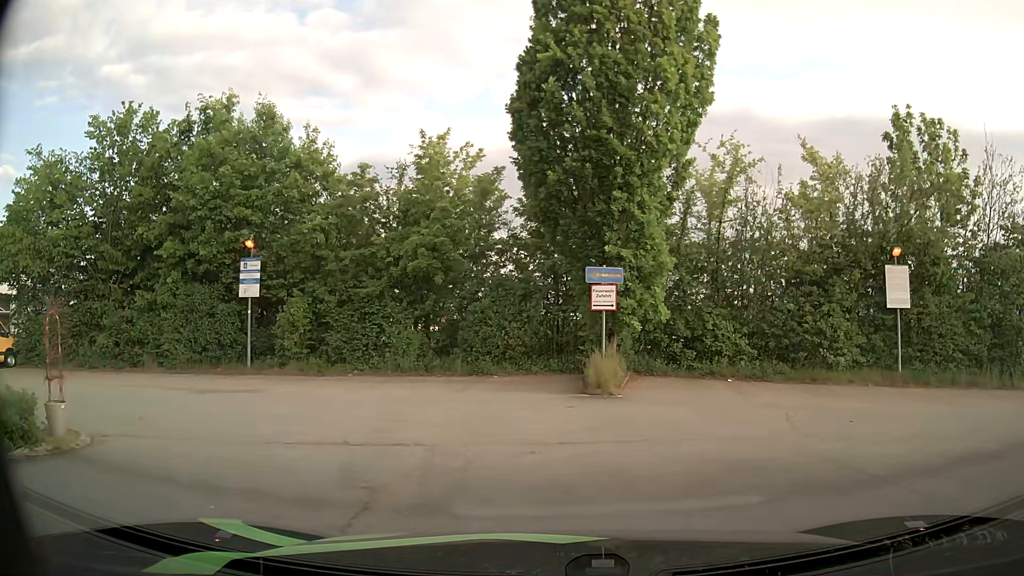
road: residential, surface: asphalt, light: Day
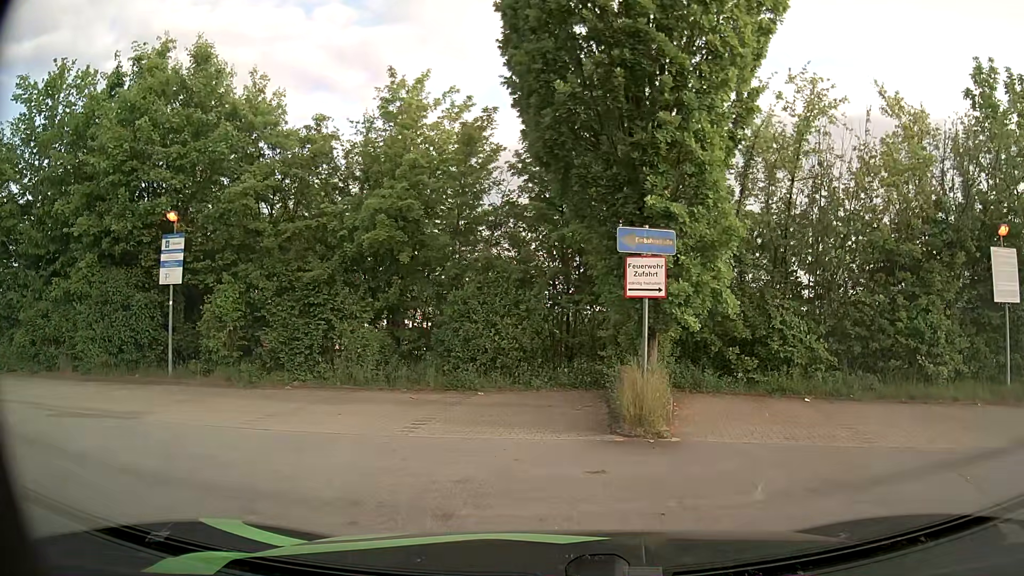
(0.0, +5.1) m; -1°
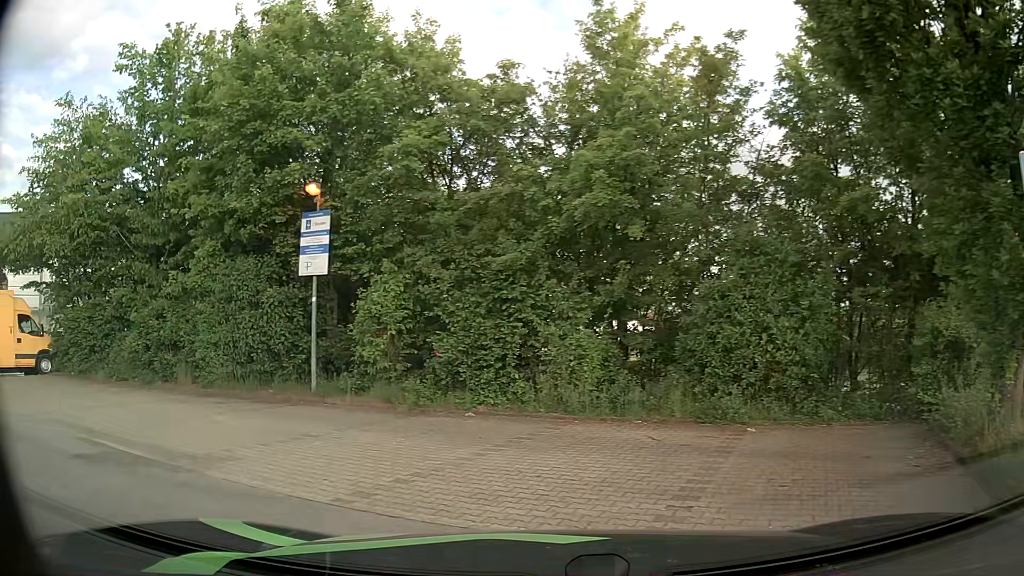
(-0.5, +4.1) m; -19°
